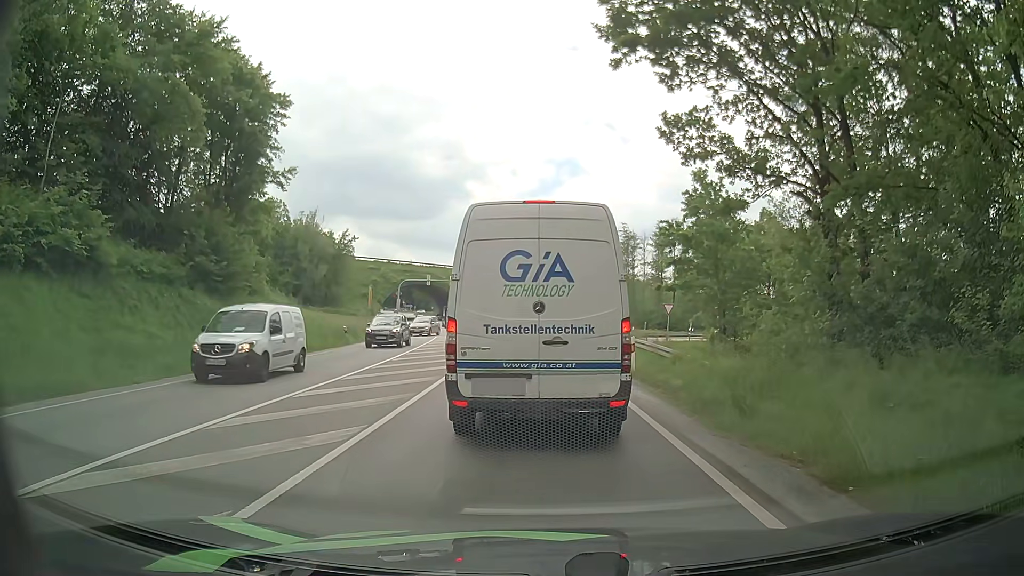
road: primary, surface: asphalt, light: Day
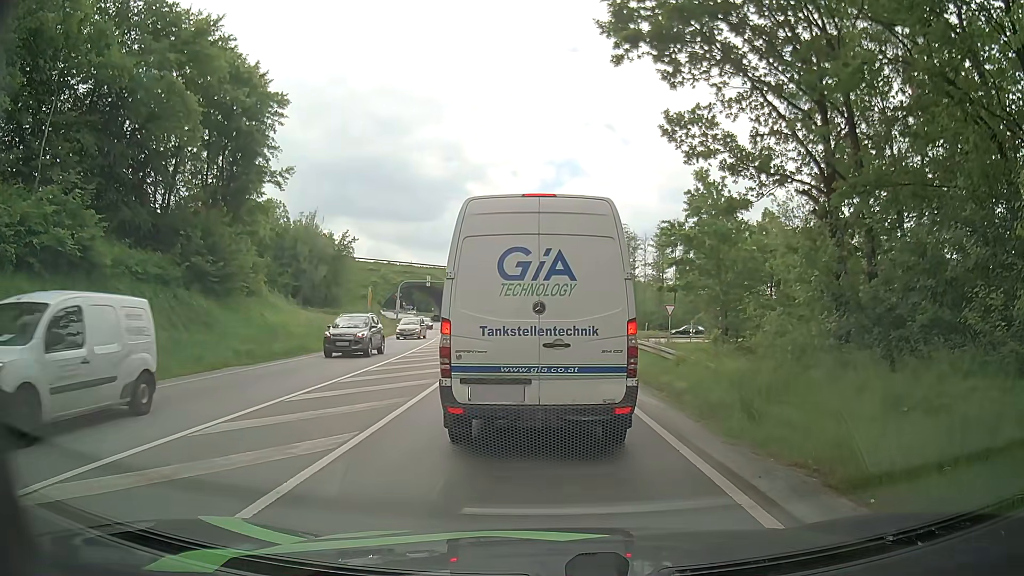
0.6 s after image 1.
(0.0, +0.4) m; 0°
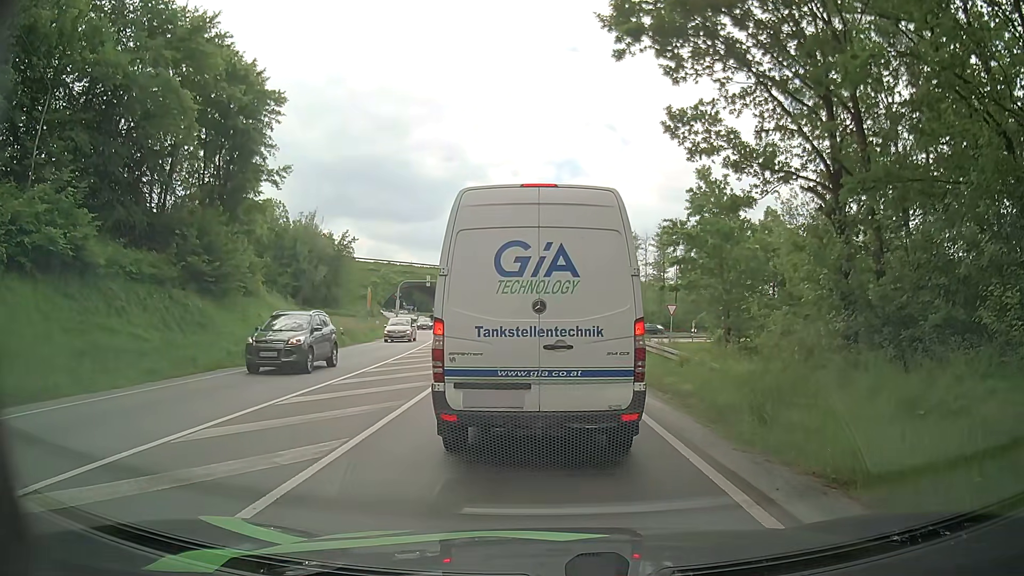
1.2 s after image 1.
(0.0, +0.5) m; 0°
(0, +10) (0, +20) (-1, +30) (-2, +40) (-3, +50) (-5, +60) (-6, +70) (-8, +79) (-10, +89) (-12, +99) m
